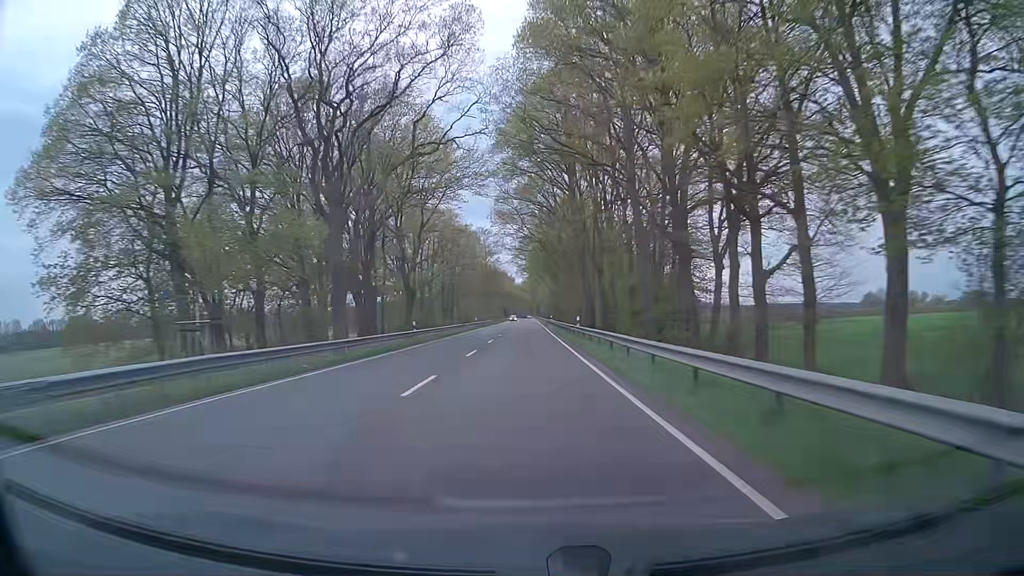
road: primary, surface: asphalt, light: Day
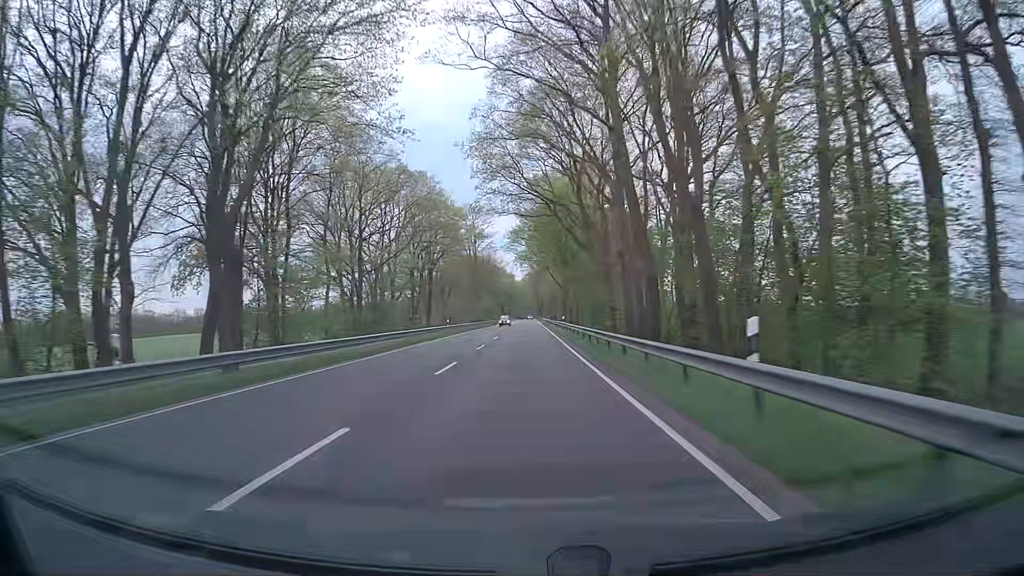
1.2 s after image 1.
(+0.2, +31.5) m; 0°
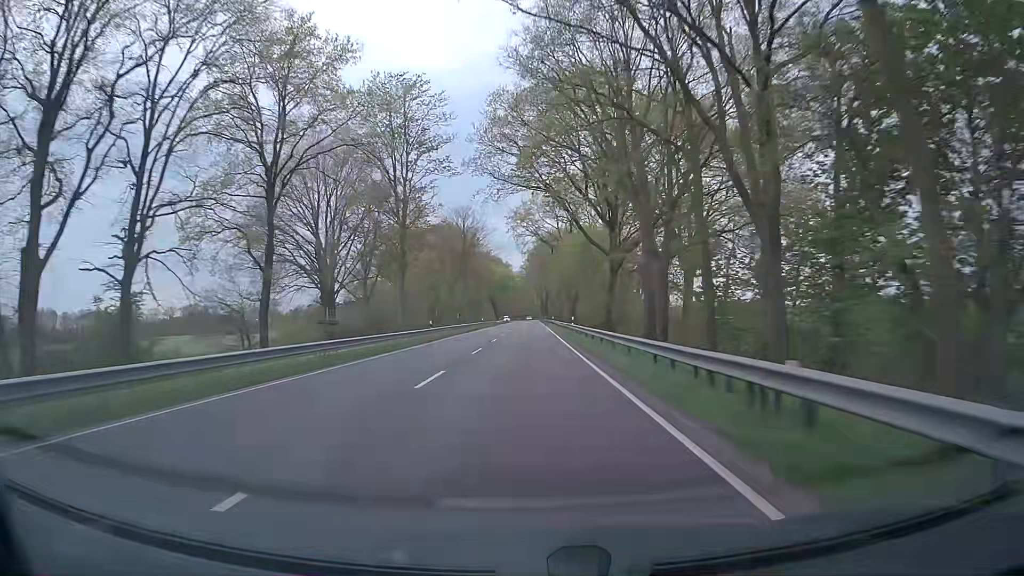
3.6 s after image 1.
(+0.2, +63.2) m; 0°
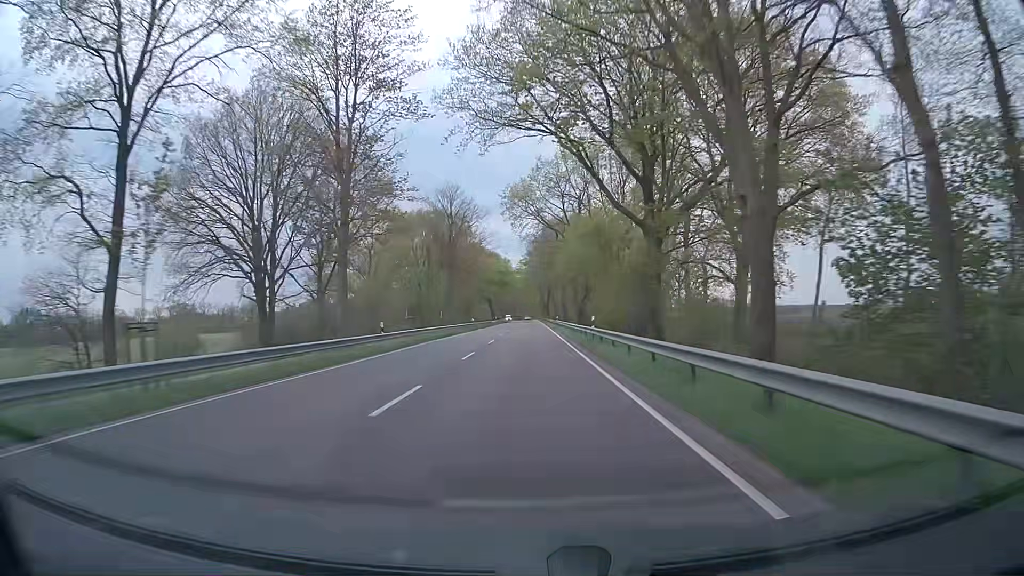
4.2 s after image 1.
(0.0, +15.8) m; 0°
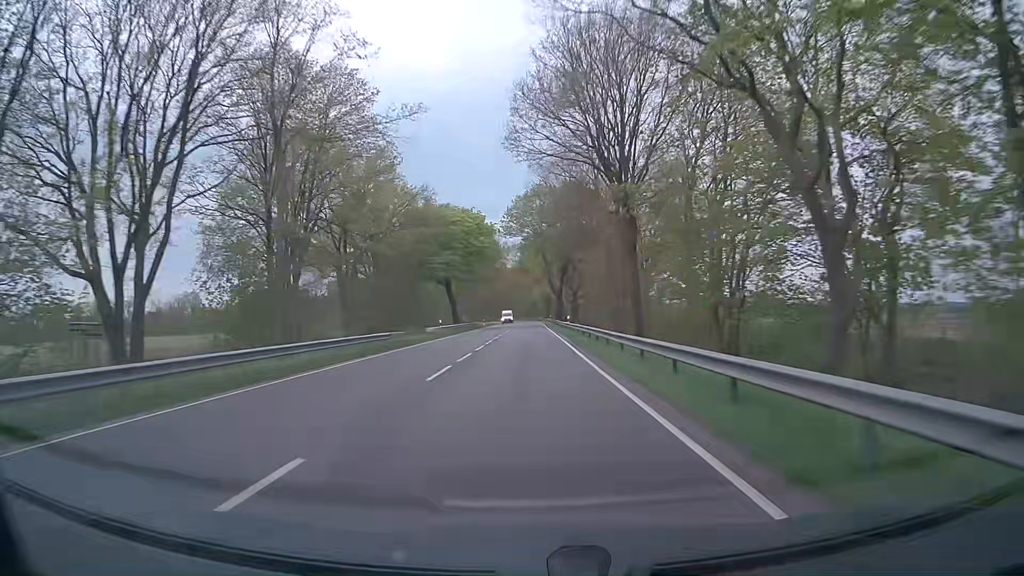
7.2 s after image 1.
(+0.4, +79.0) m; 0°
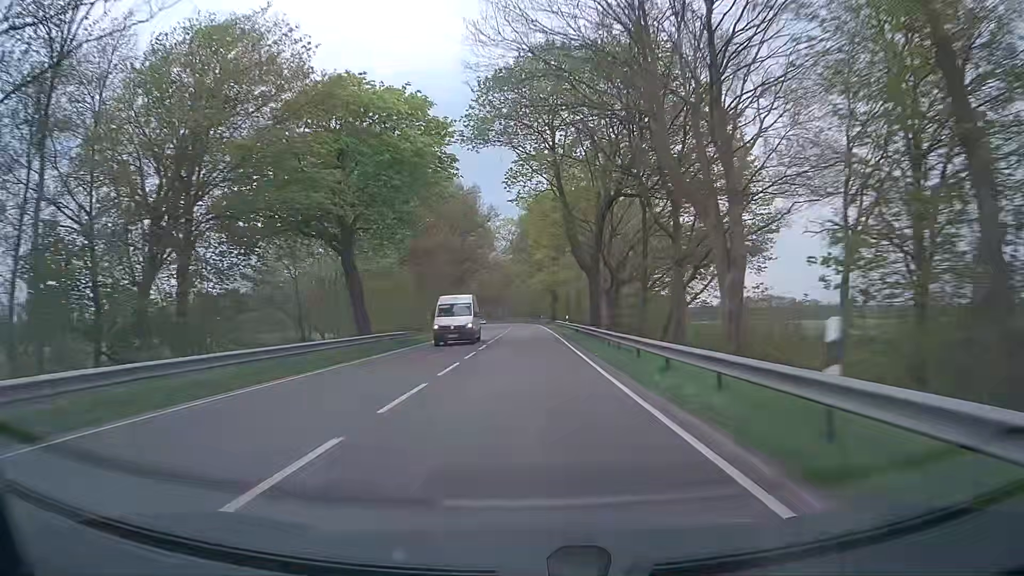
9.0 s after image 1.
(-0.1, +47.4) m; 0°
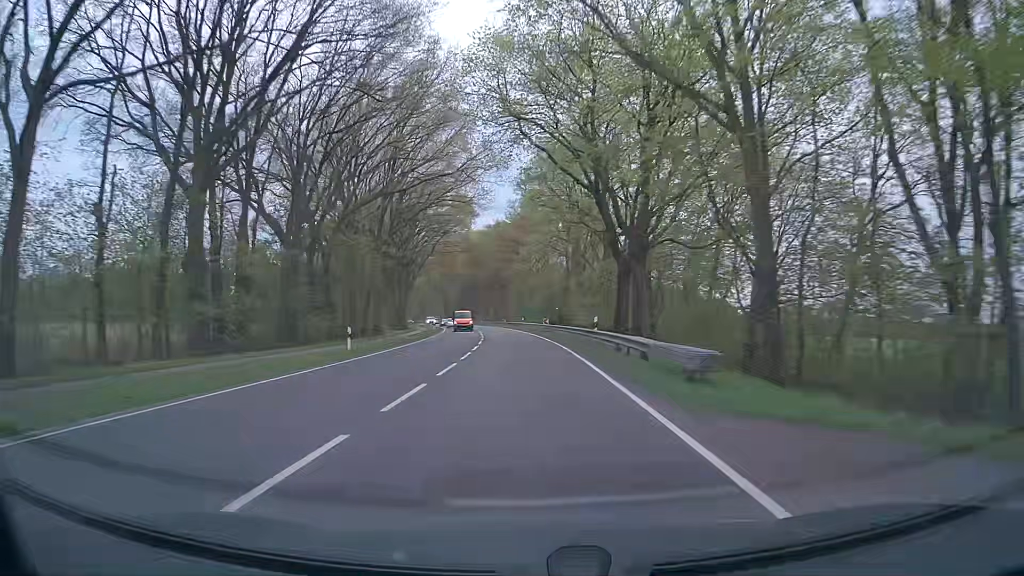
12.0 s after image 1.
(-0.7, +79.0) m; -2°
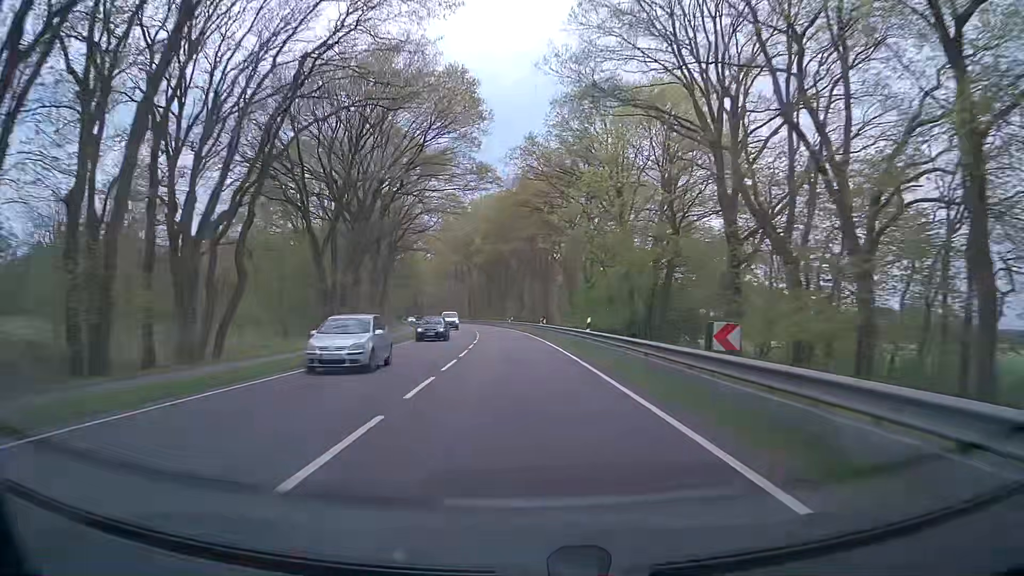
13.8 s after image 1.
(-1.2, +47.4) m; -3°
(0, +10) (0, +20) (-1, +30) (-1, +40) (-2, +50) (-3, +60) (-4, +70) (-5, +80) (-7, +90) (-8, +100) m
